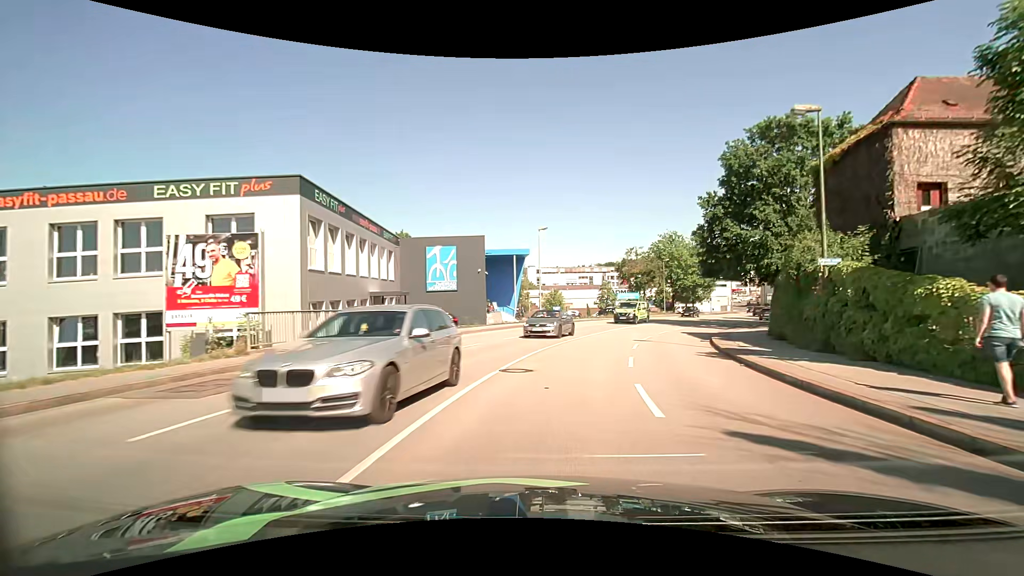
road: tertiary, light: Day
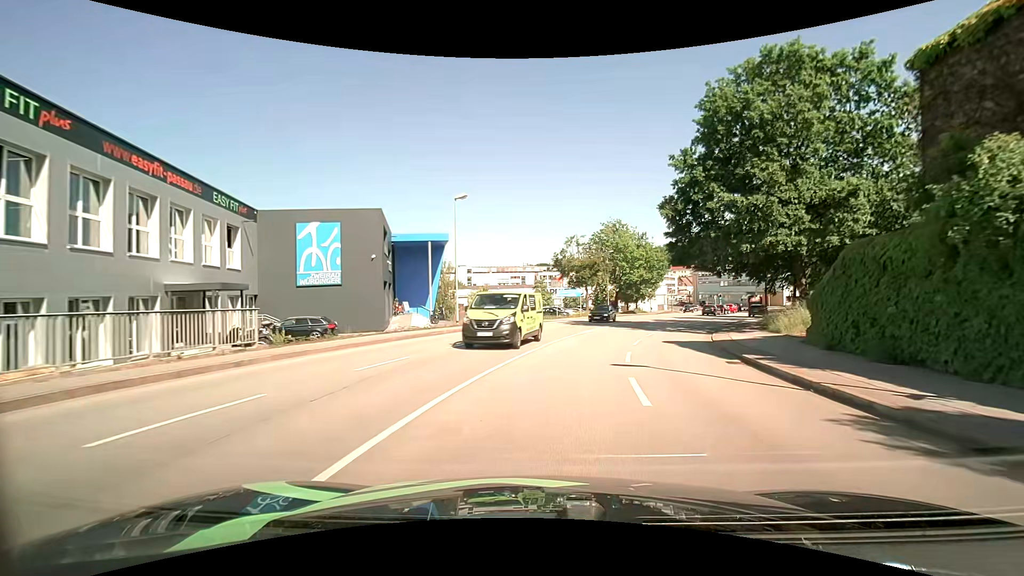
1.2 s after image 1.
(+0.8, +11.7) m; +7°
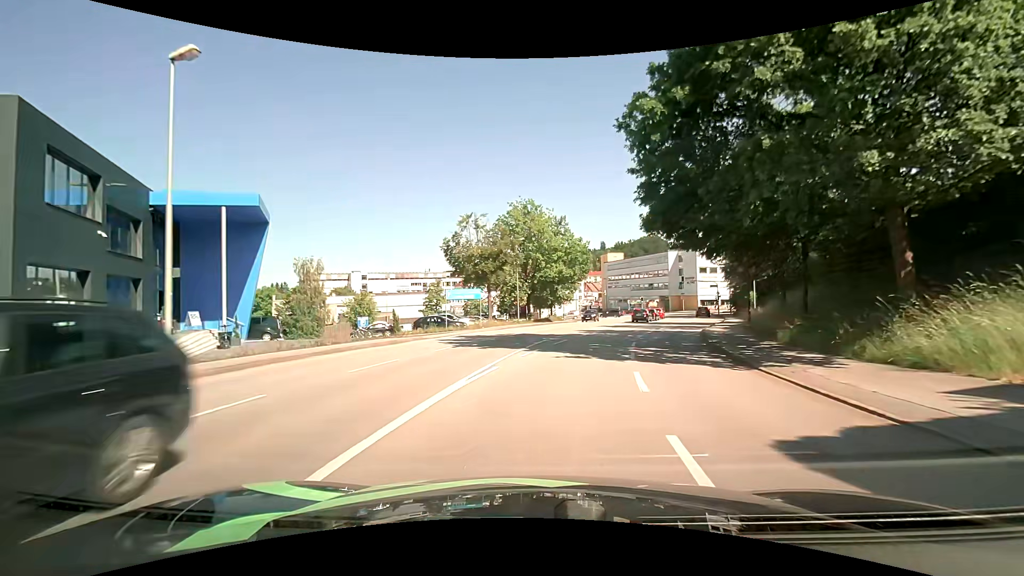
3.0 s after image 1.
(+1.7, +16.6) m; +11°
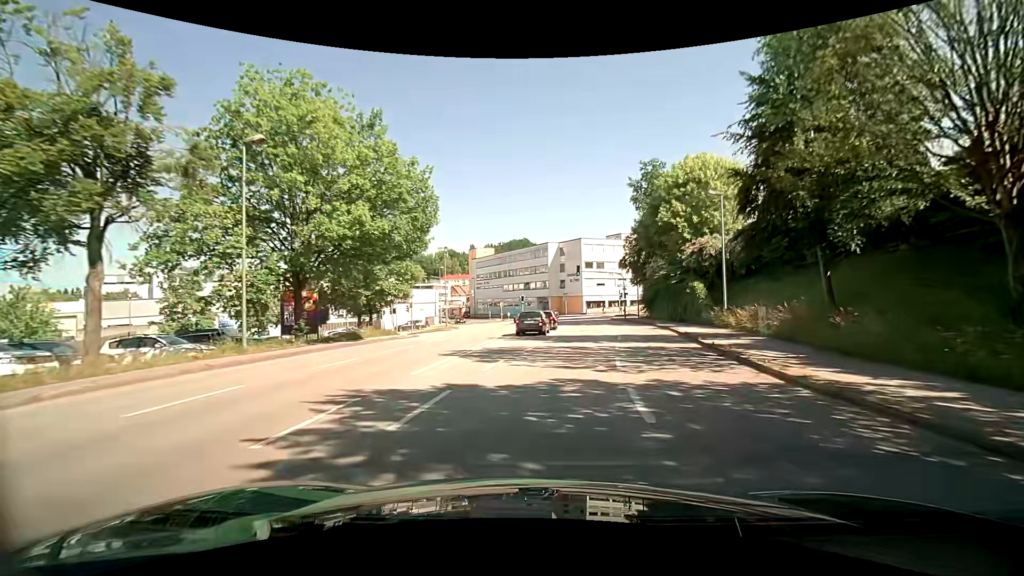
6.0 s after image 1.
(+3.6, +26.6) m; +15°
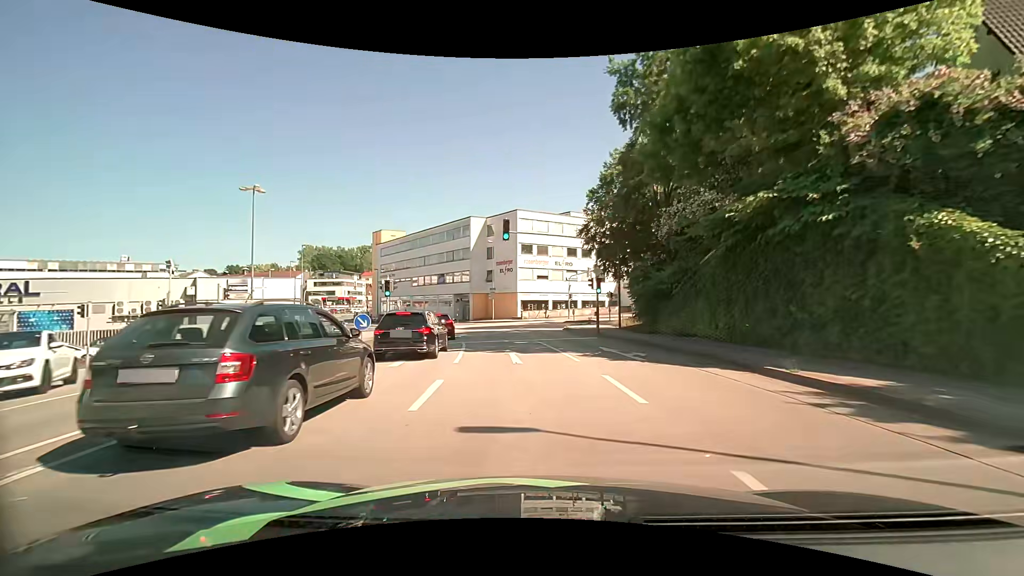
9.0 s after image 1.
(+2.5, +28.7) m; +7°
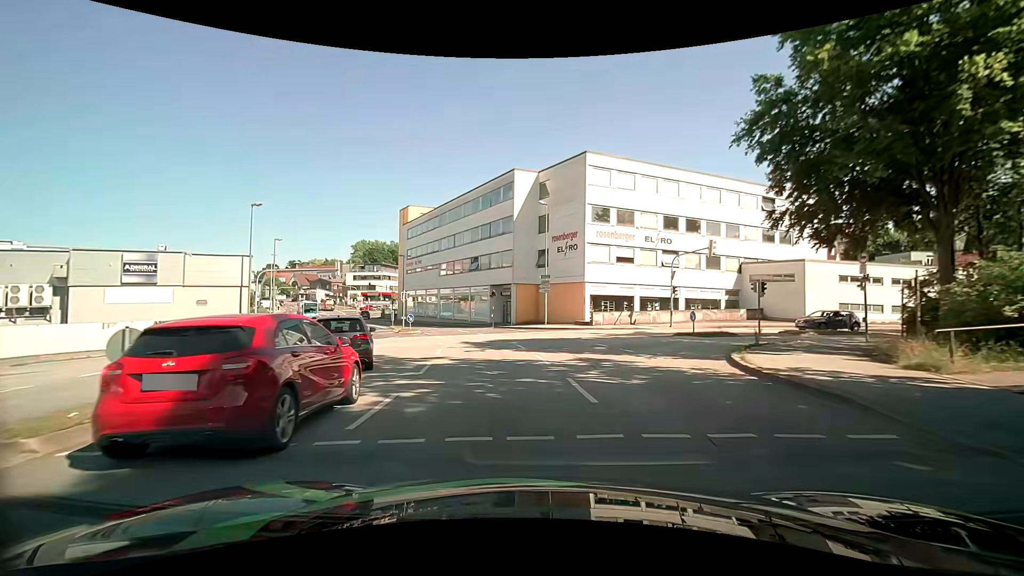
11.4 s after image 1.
(-1.2, +23.1) m; -7°
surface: asphalt
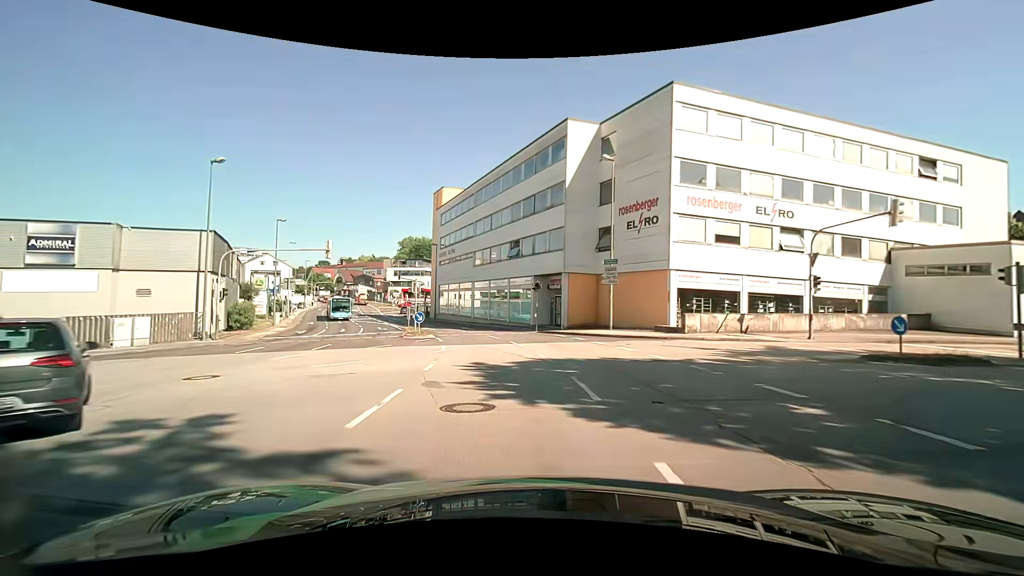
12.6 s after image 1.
(-0.5, +11.6) m; -5°
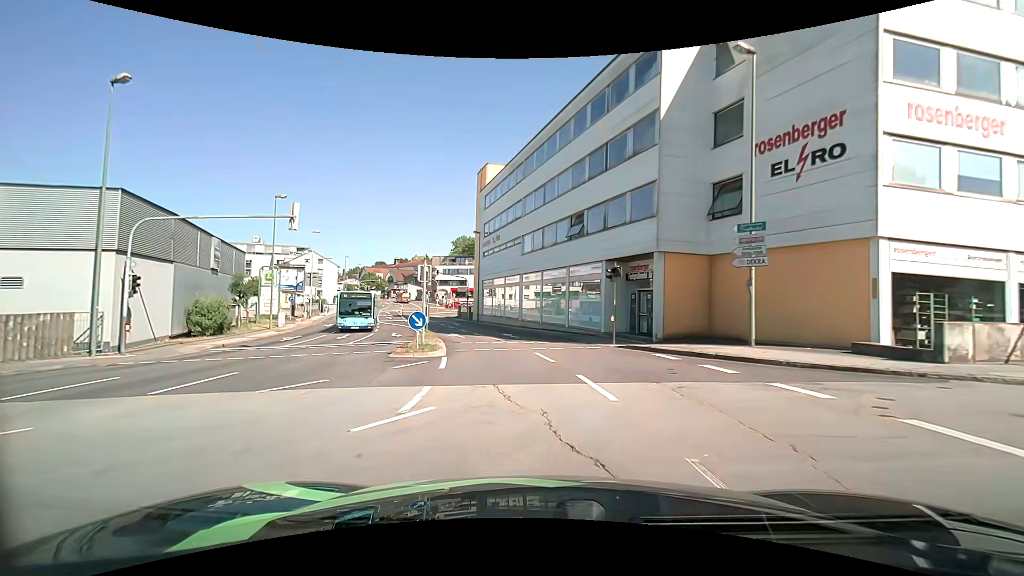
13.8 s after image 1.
(-0.8, +11.7) m; -7°
